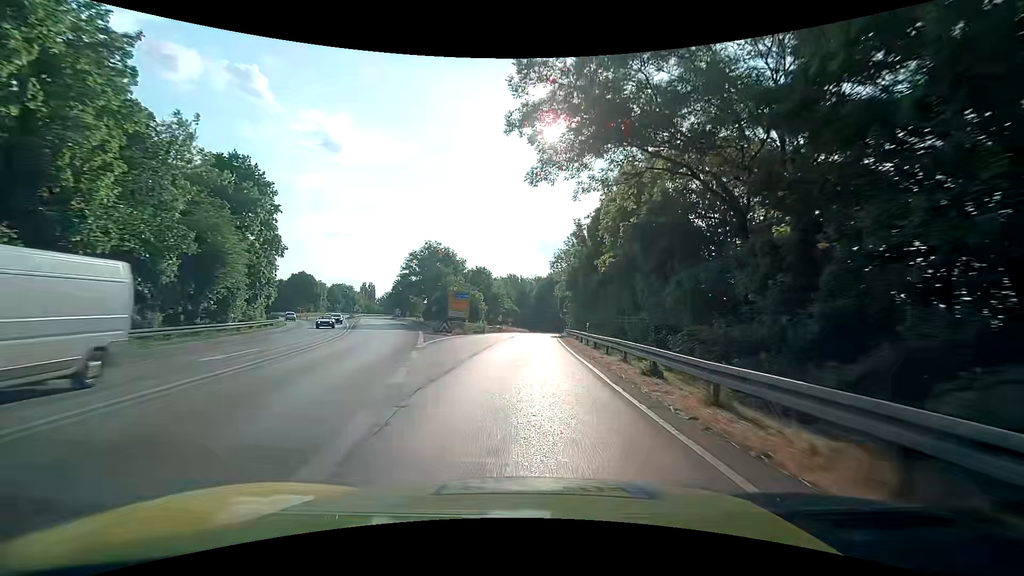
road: trunk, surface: asphalt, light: Day
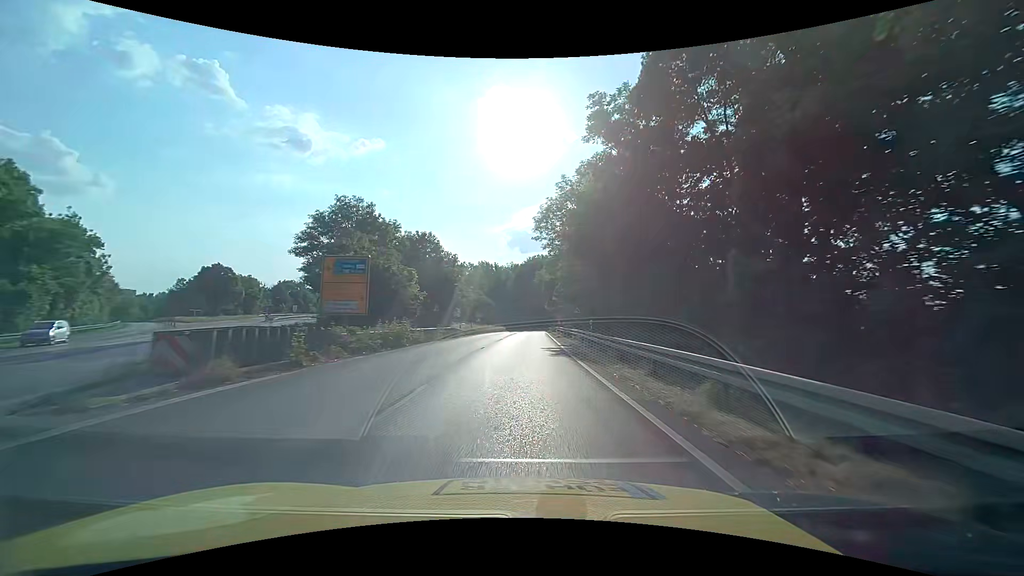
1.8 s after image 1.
(+0.2, +29.2) m; +2°
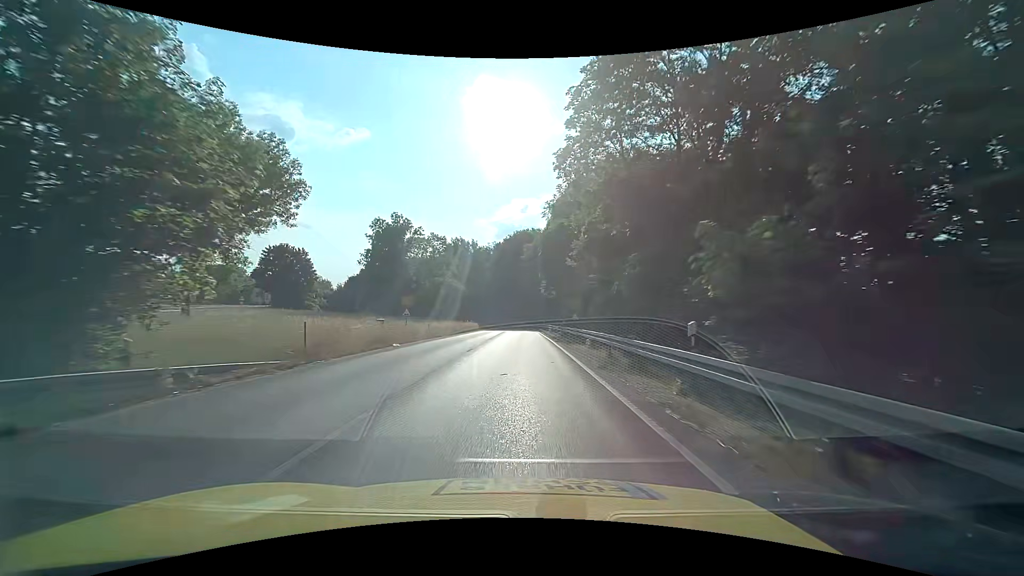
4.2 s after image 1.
(+0.7, +39.1) m; +2°
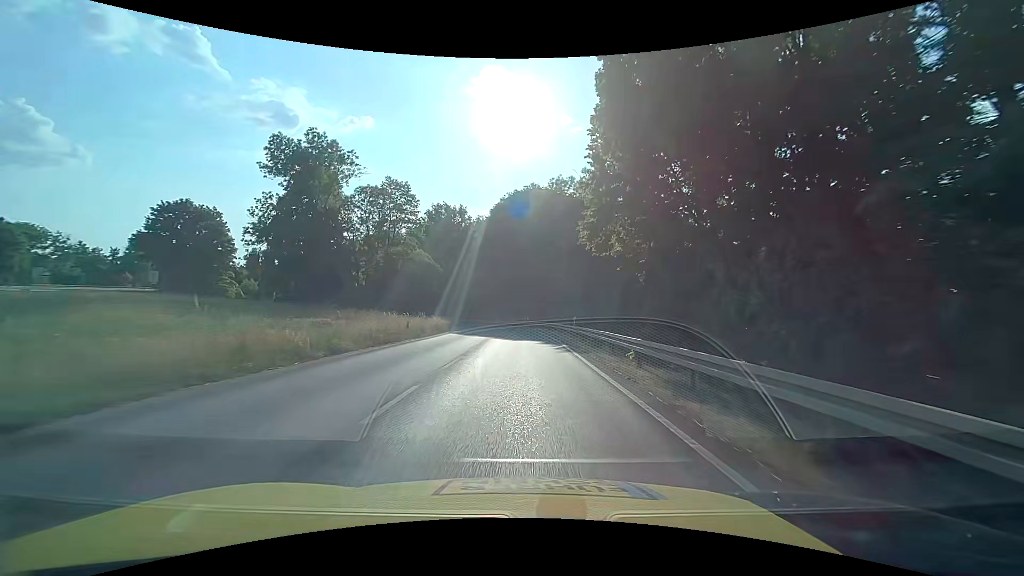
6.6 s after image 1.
(-0.1, +35.5) m; -1°
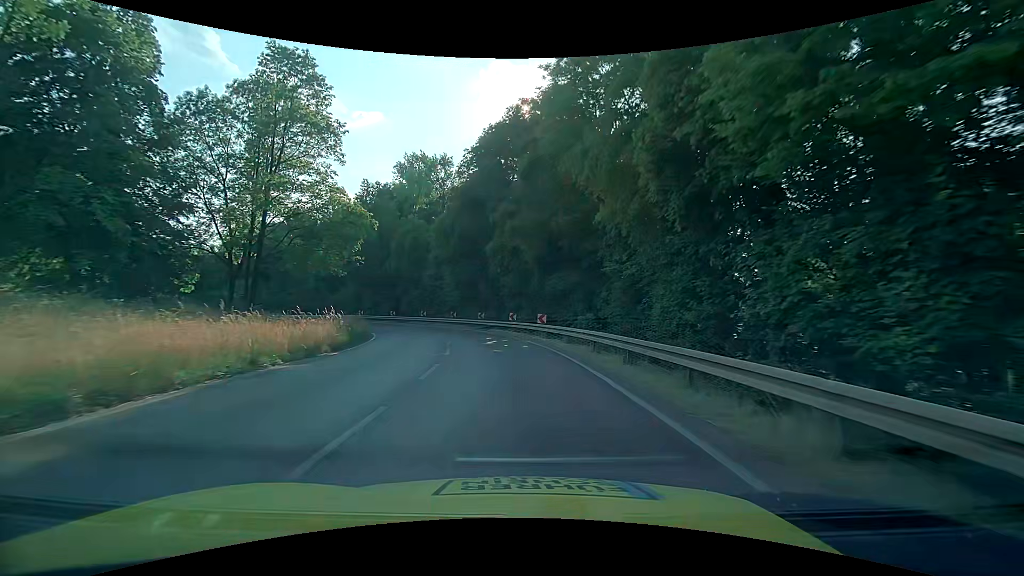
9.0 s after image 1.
(+0.1, +32.1) m; 0°
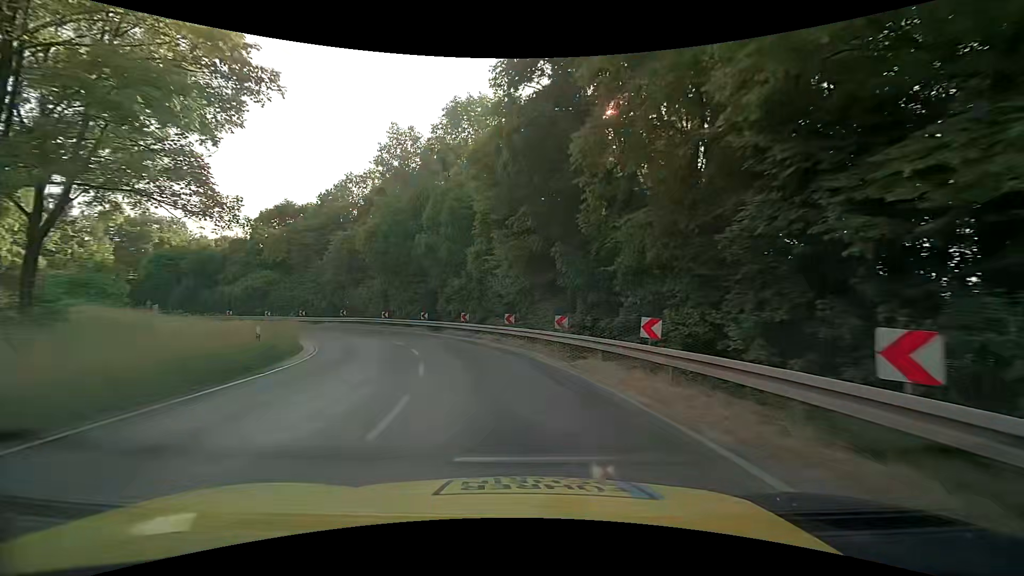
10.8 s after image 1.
(-1.5, +22.8) m; -9°
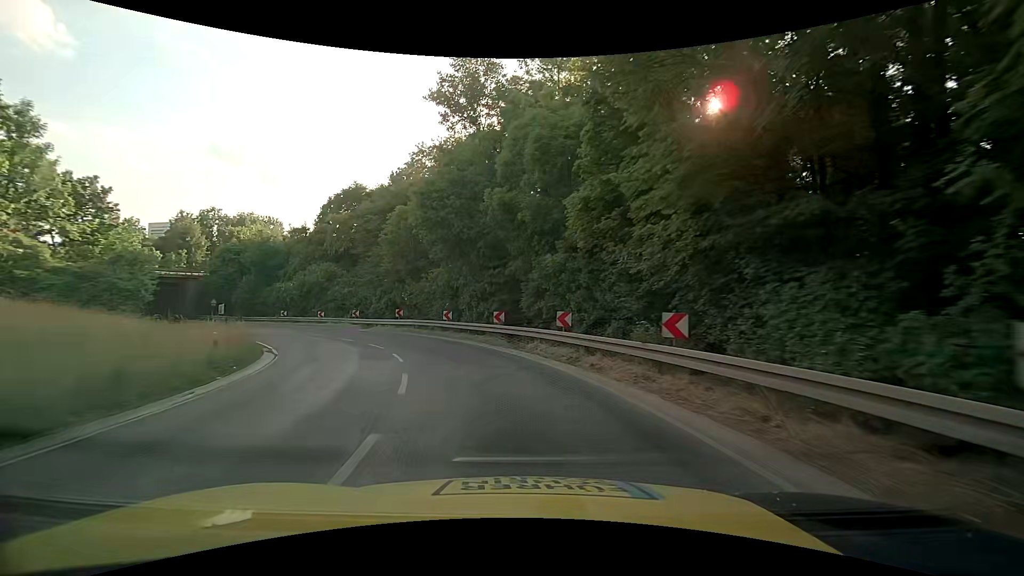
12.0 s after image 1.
(-1.2, +14.9) m; -11°
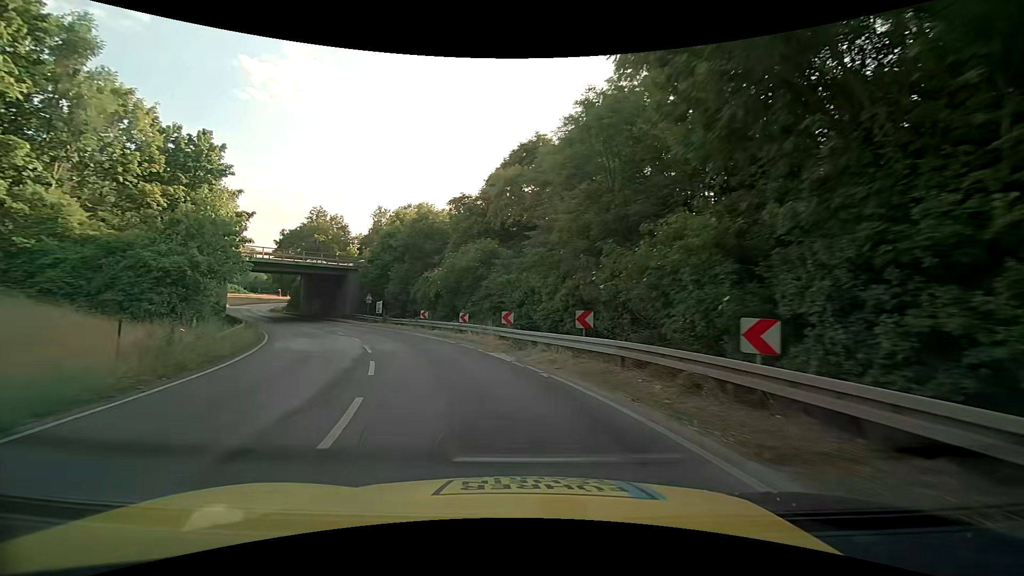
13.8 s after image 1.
(-3.9, +21.6) m; -24°
(-1, +10) (-4, +20) (-8, +29) (-12, +37) (-18, +46) (-23, +54) (-28, +63) (-34, +71) (-40, +79) (-46, +87) m
